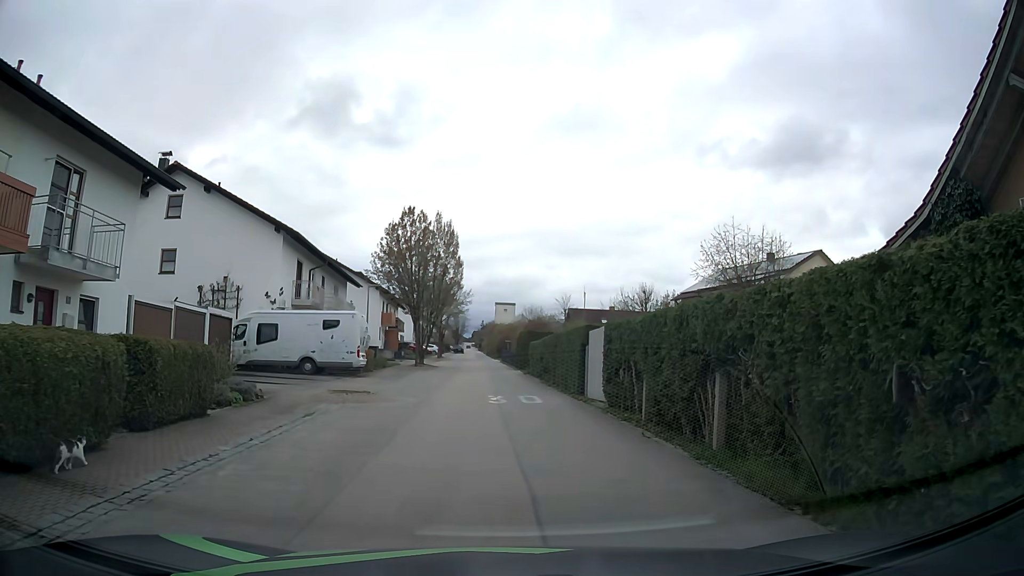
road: residential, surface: asphalt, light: Day
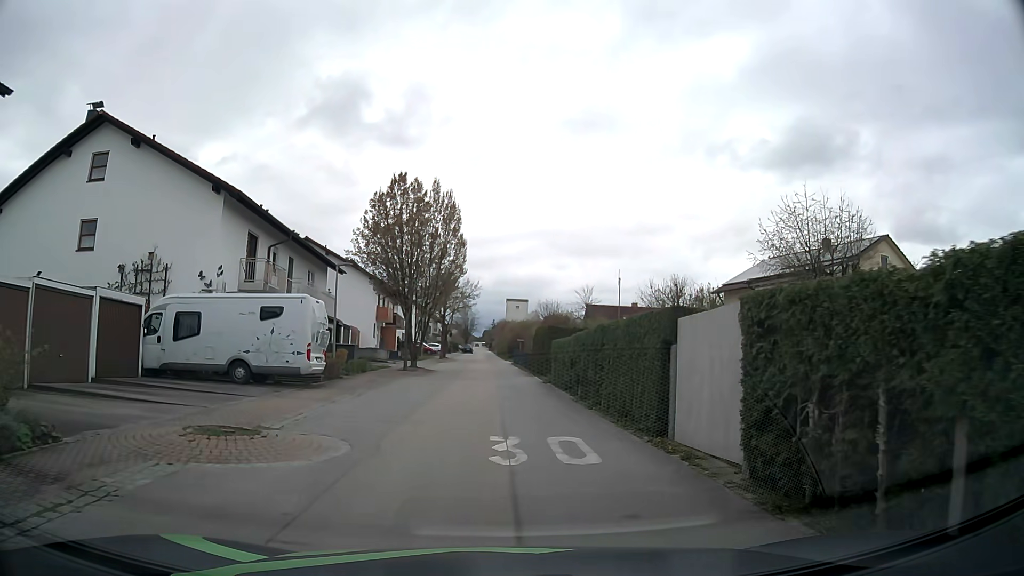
(0.0, +8.6) m; -2°
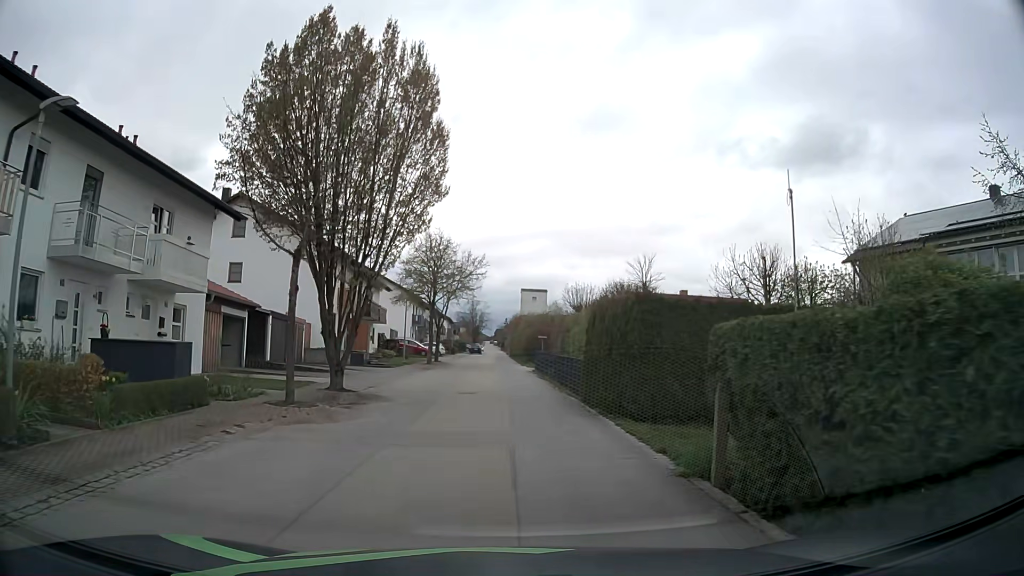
(+0.3, +18.3) m; 0°
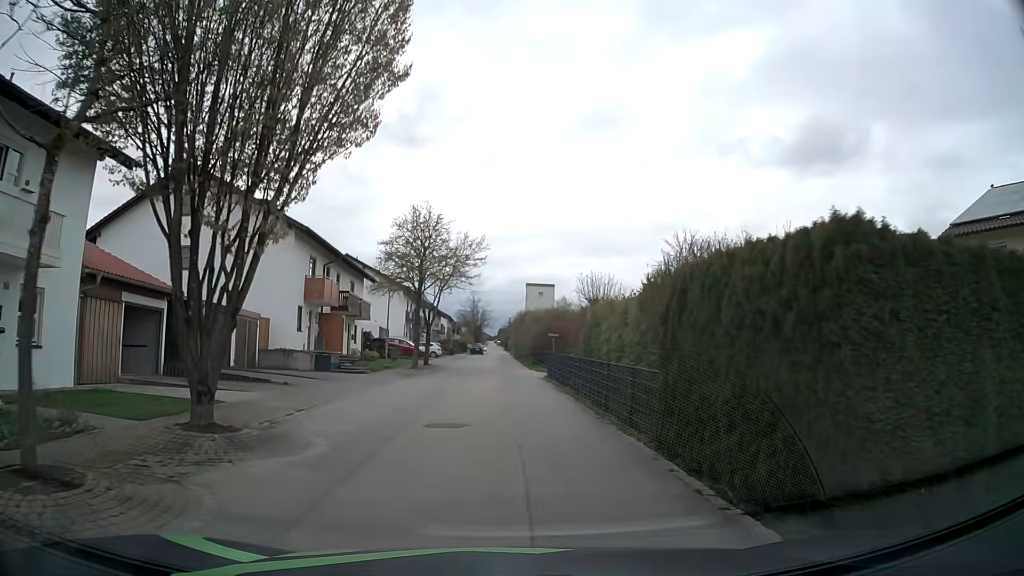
(0.0, +7.8) m; 0°
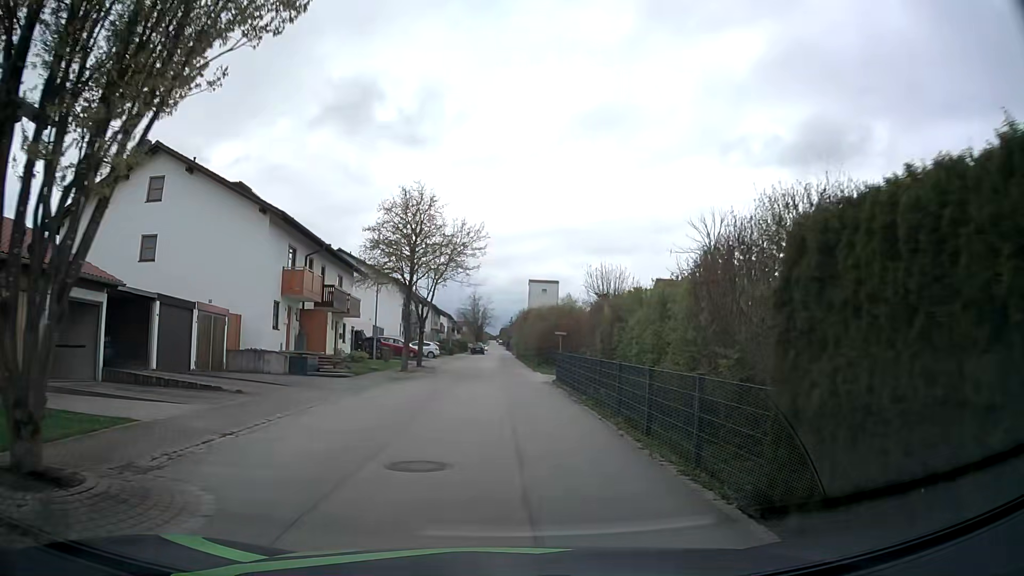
(0.0, +3.9) m; 0°
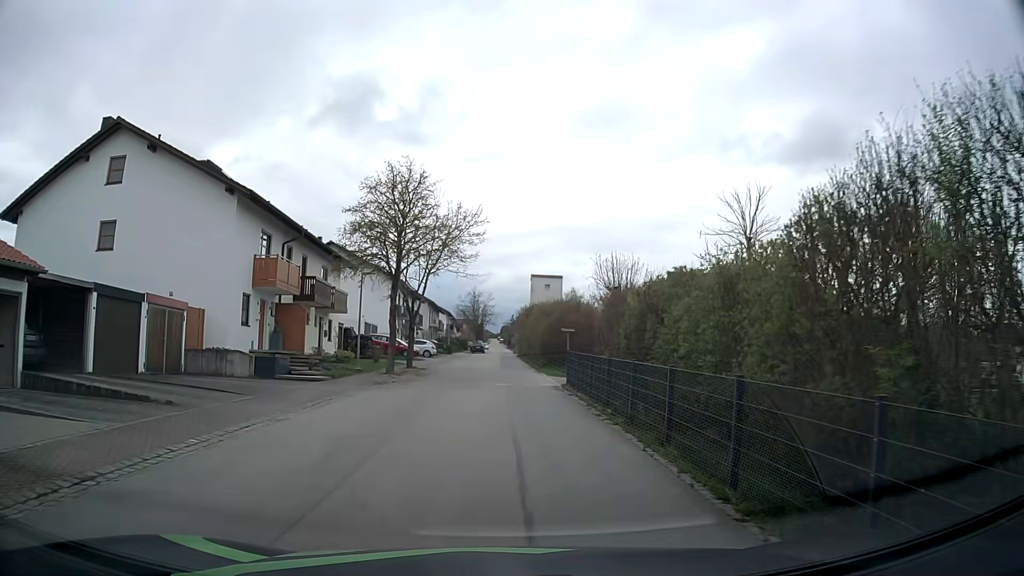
(-0.1, +3.8) m; 0°
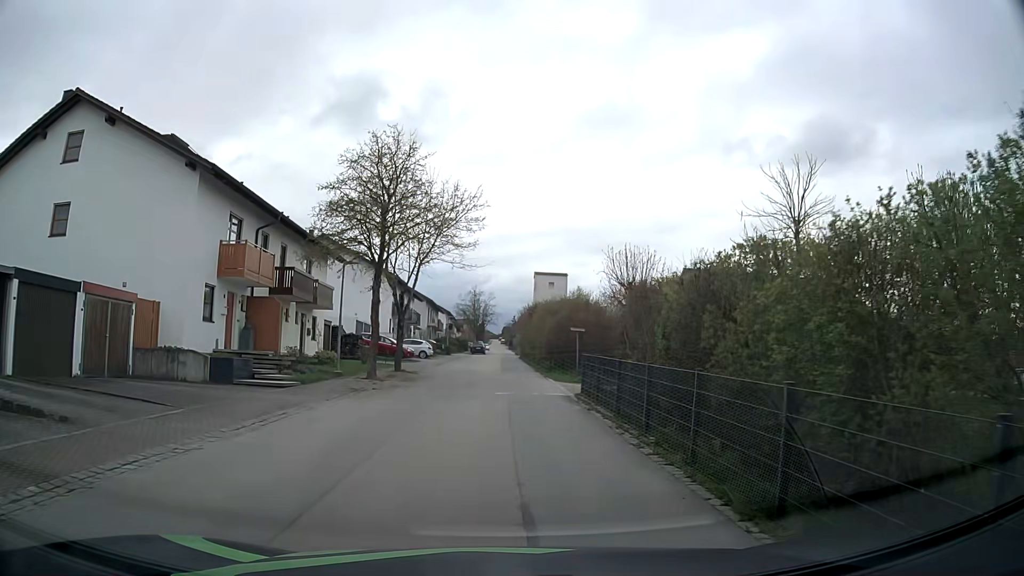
(-0.1, +3.7) m; -1°
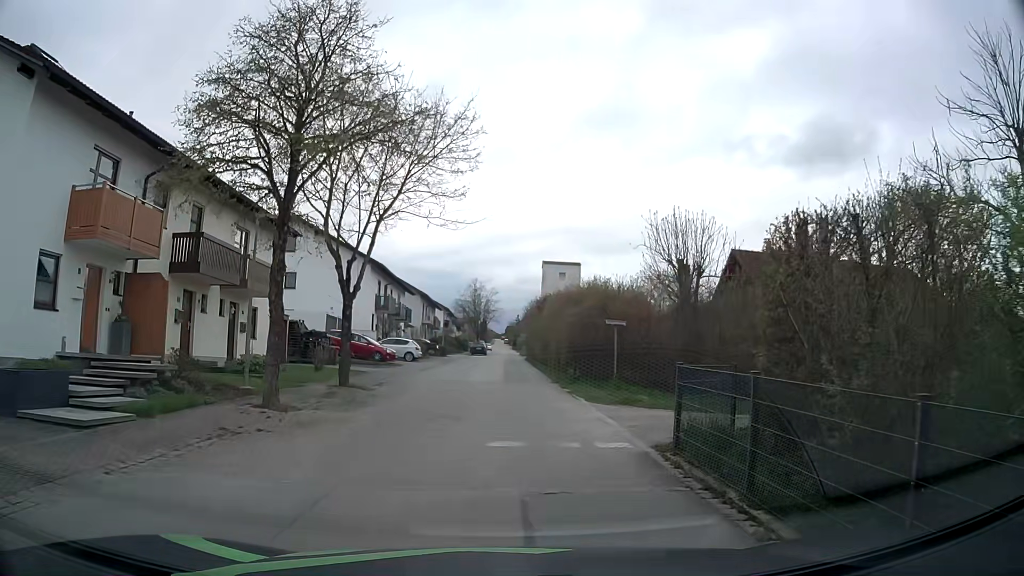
(+0.1, +9.3) m; 0°
(0, +10) (0, +20) (0, +30) (0, +40) (0, +50) (0, +60) (0, +70) (0, +80) (0, +90) (+1, +100) m
